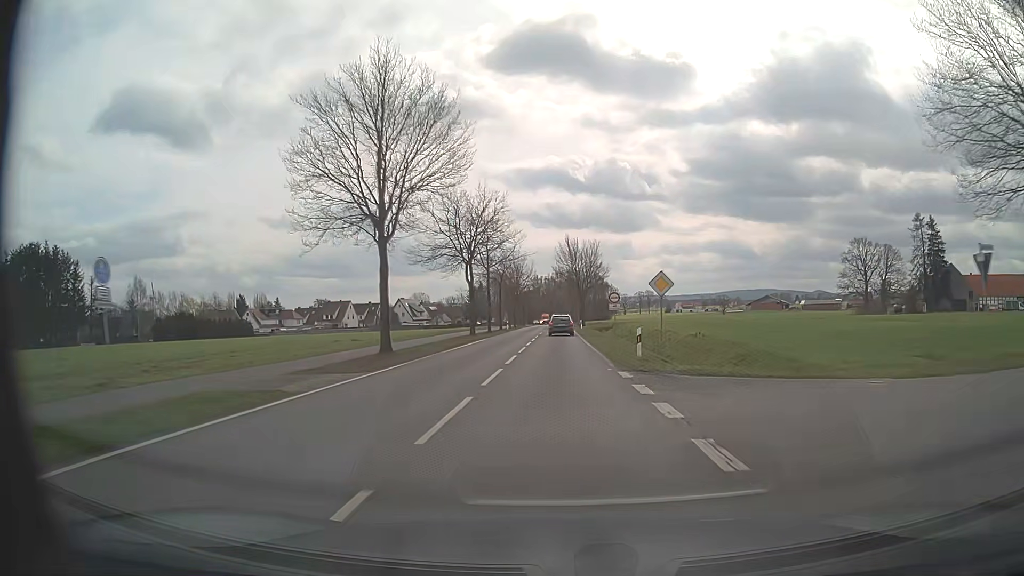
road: tertiary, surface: asphalt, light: Day
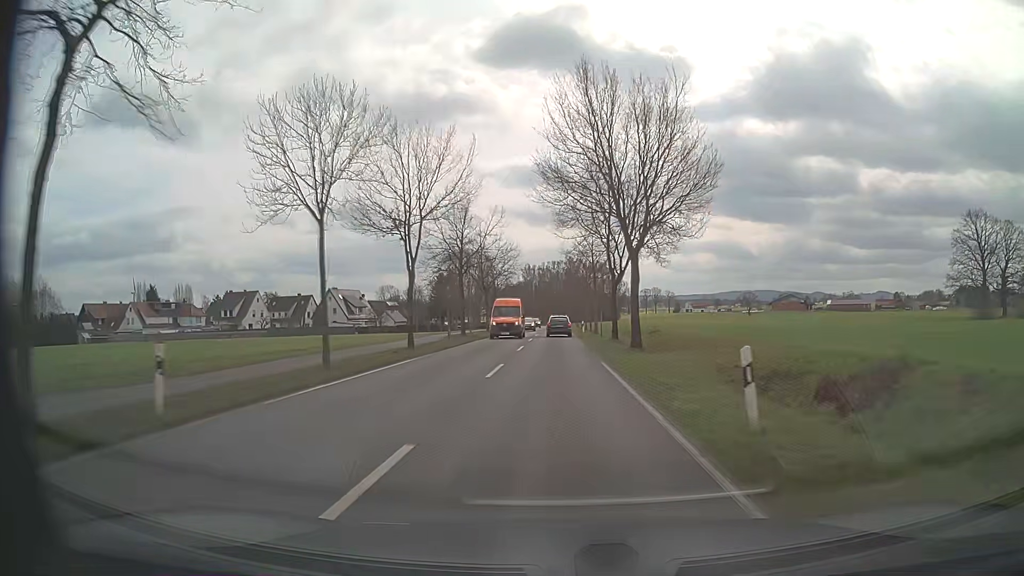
(+0.2, +62.8) m; 0°
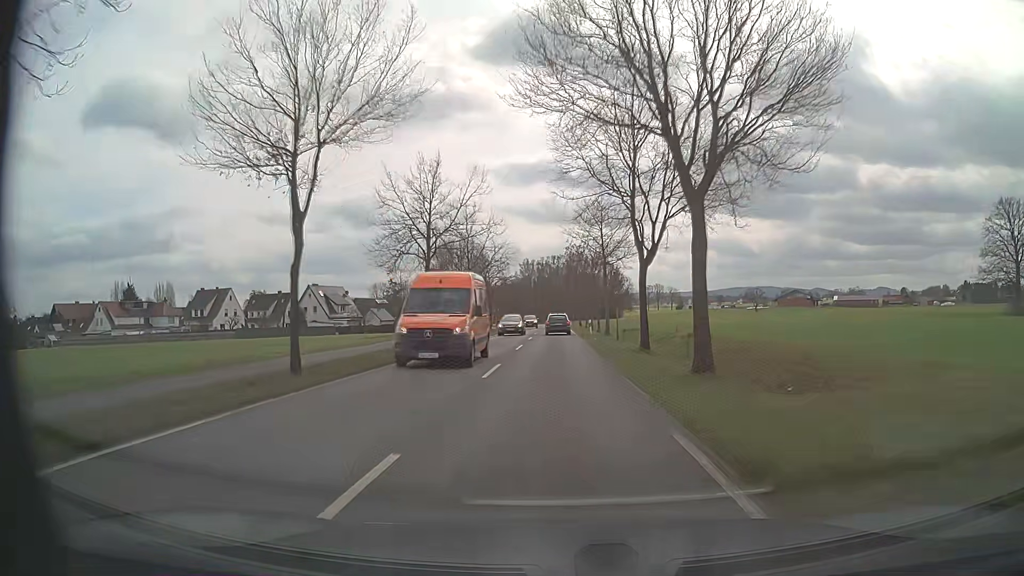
(0.0, +12.6) m; 0°
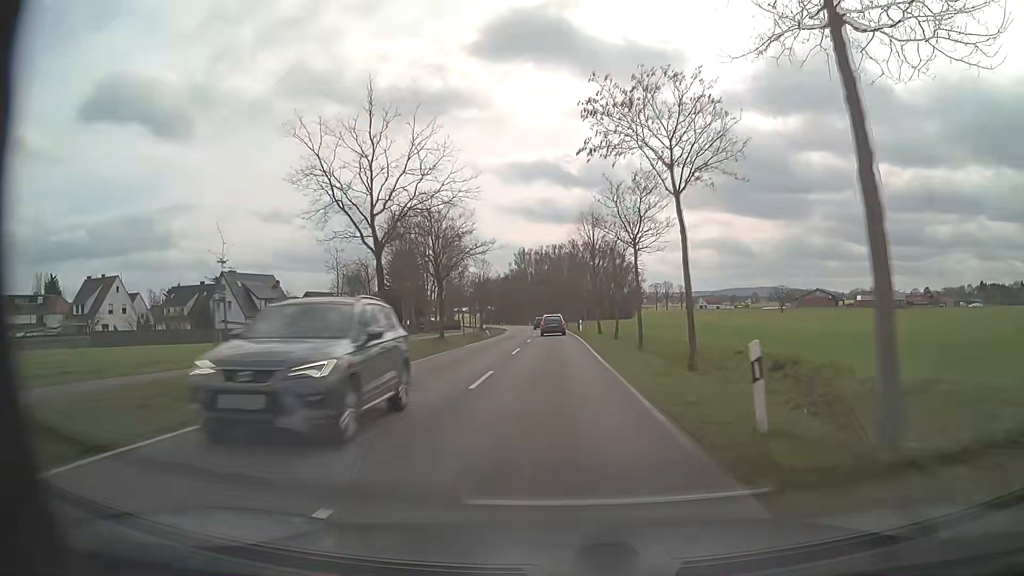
(0.0, +38.1) m; 0°
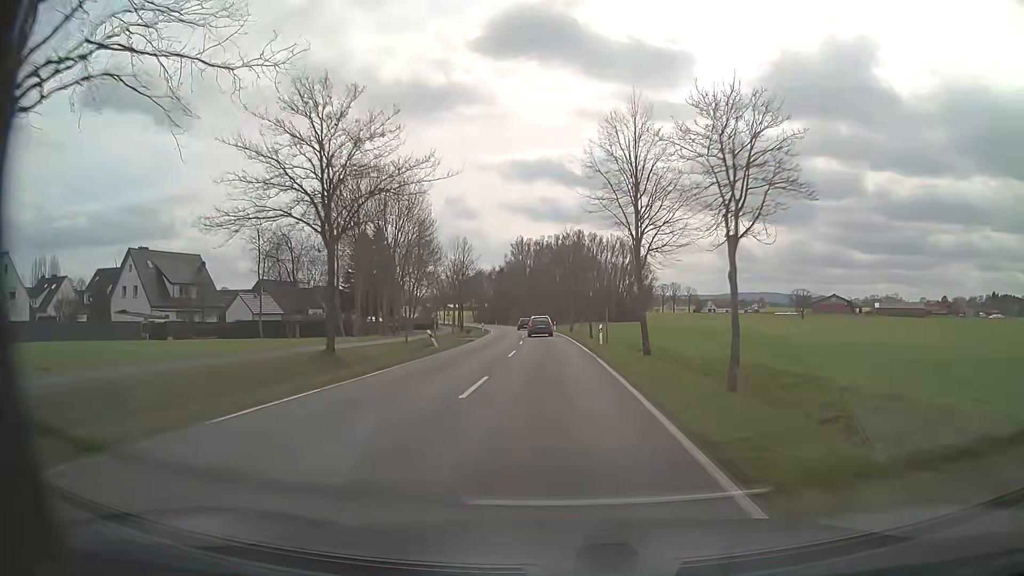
(0.0, +25.6) m; 0°
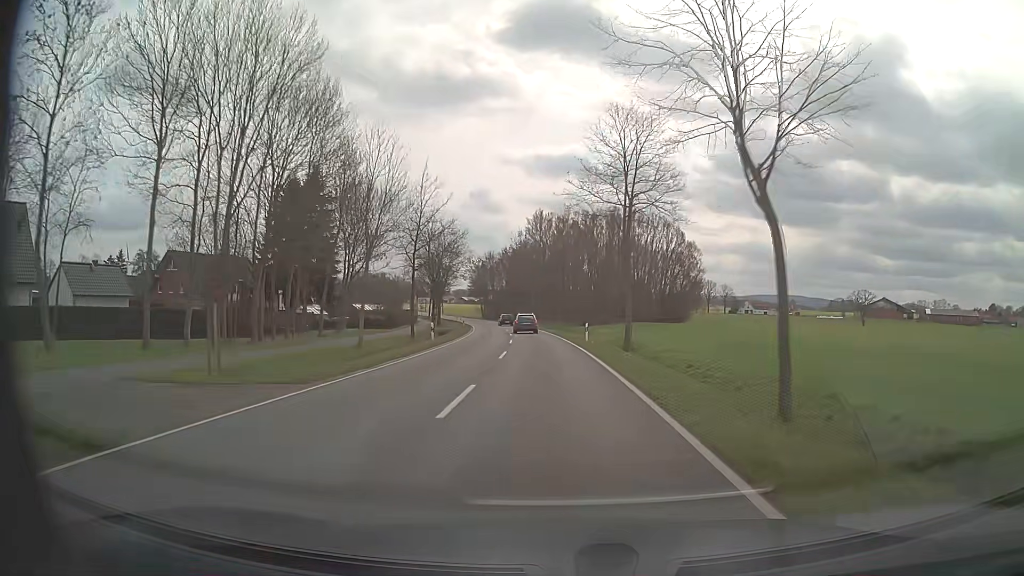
(-0.5, +38.6) m; -2°
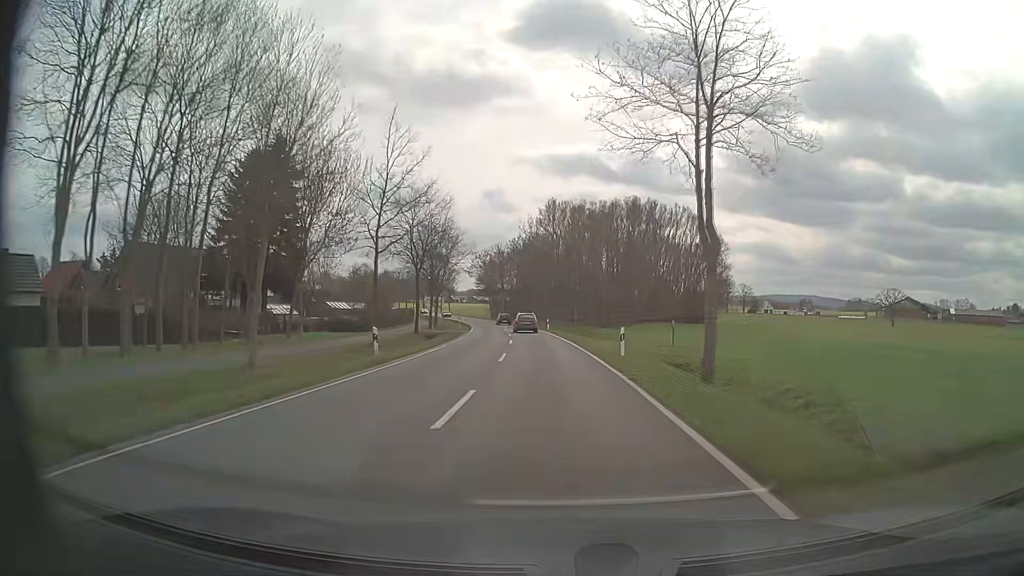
(-0.1, +13.0) m; -1°
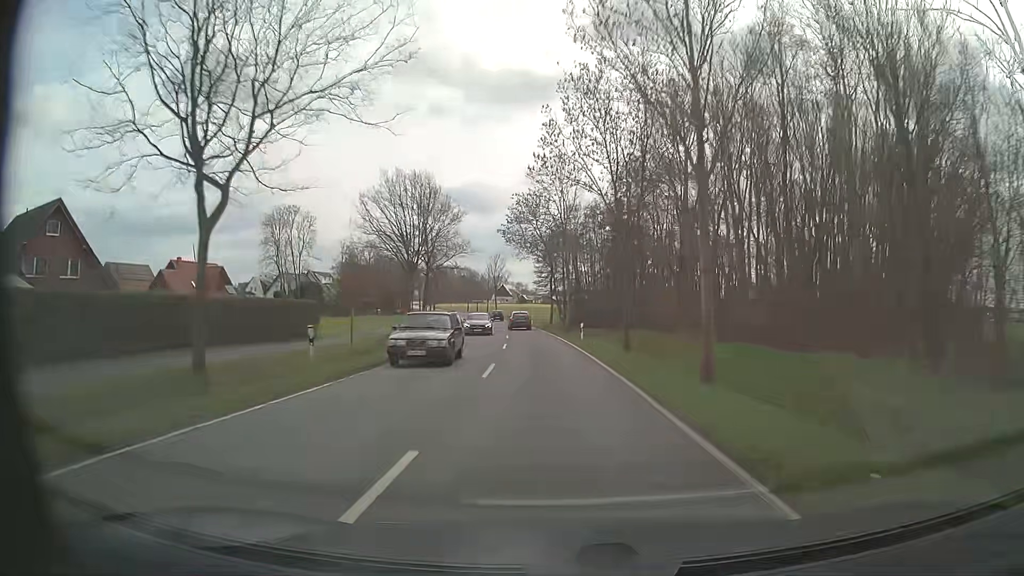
(-3.9, +65.8) m; -7°
(0, +10) (0, +20) (-1, +30) (-2, +40) (-2, +50) (-3, +60) (-5, +70) (-6, +80) (-8, +90) (-10, +99) m
